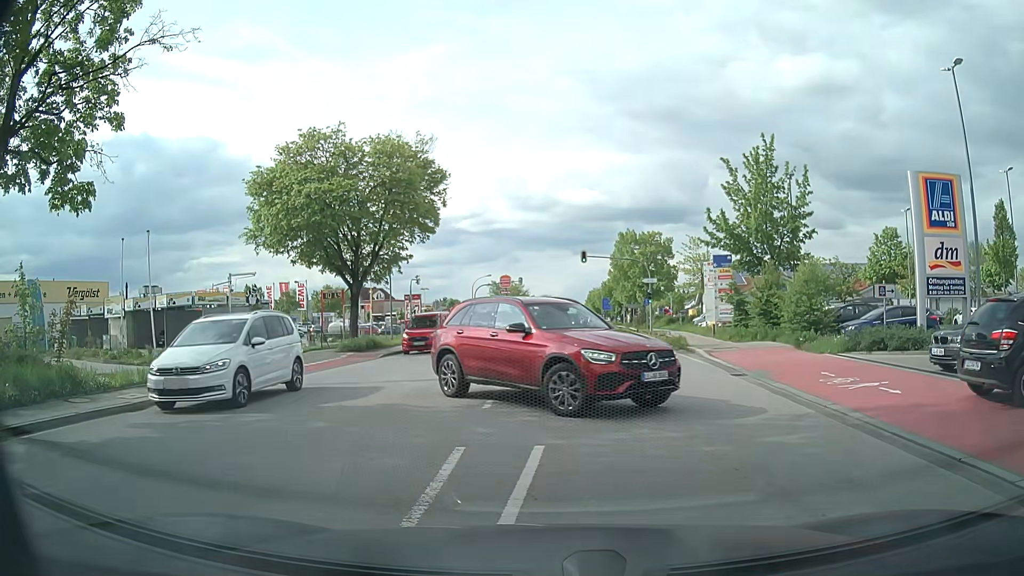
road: secondary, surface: asphalt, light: Day
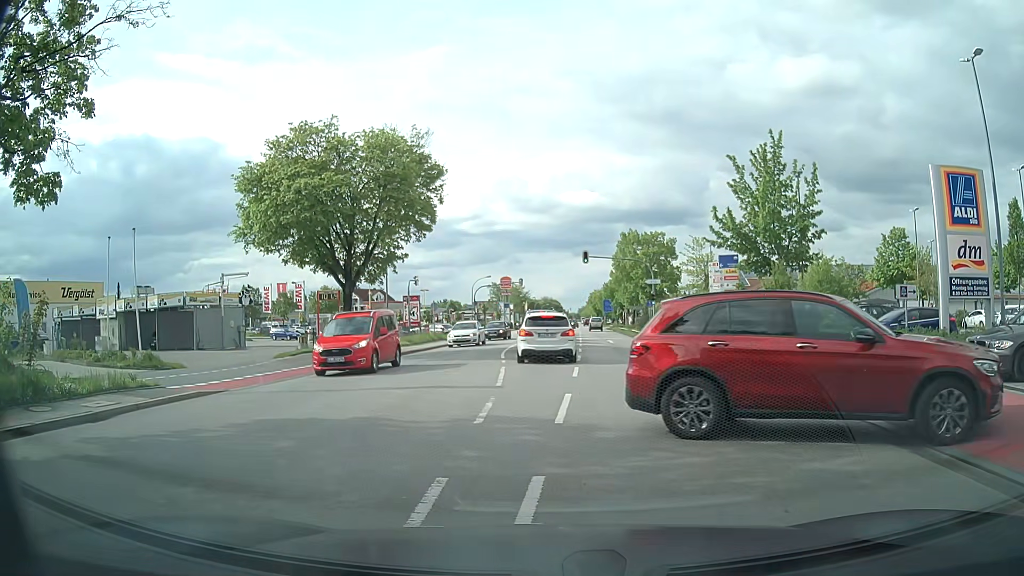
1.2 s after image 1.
(0.0, +1.3) m; +2°
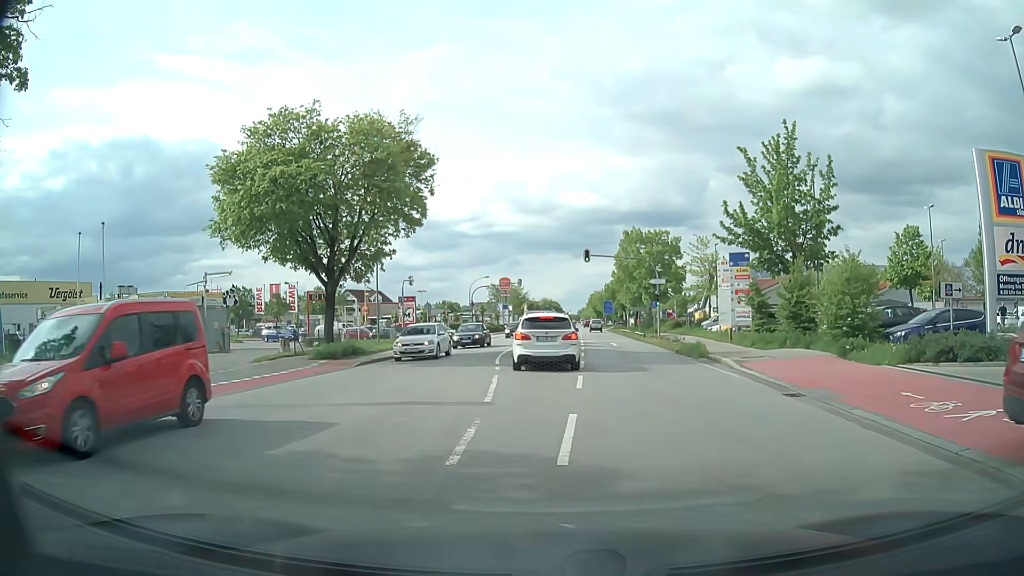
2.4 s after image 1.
(0.0, +2.6) m; -2°
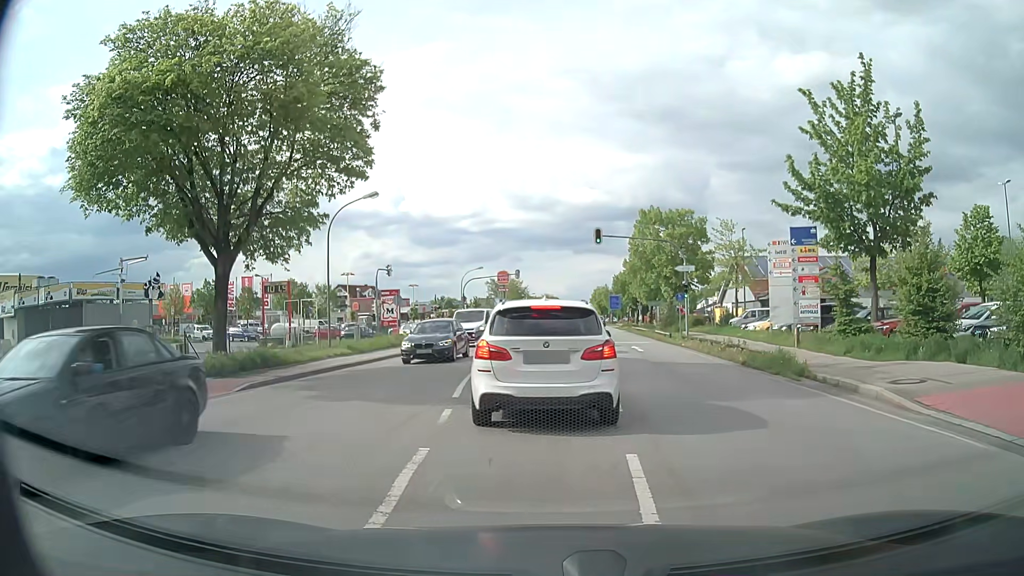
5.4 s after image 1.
(+0.3, +9.9) m; +1°
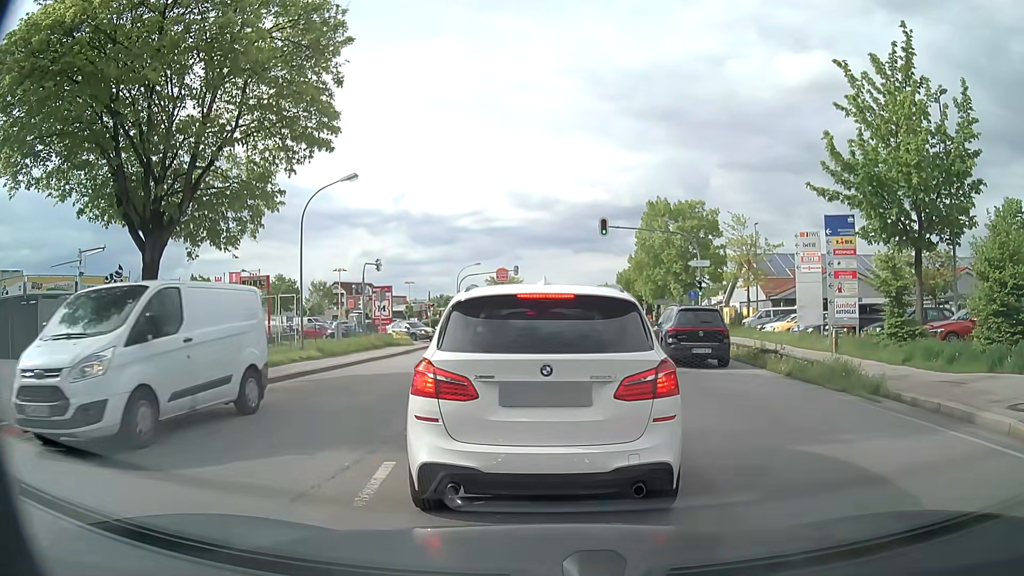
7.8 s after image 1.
(0.0, +3.6) m; +1°
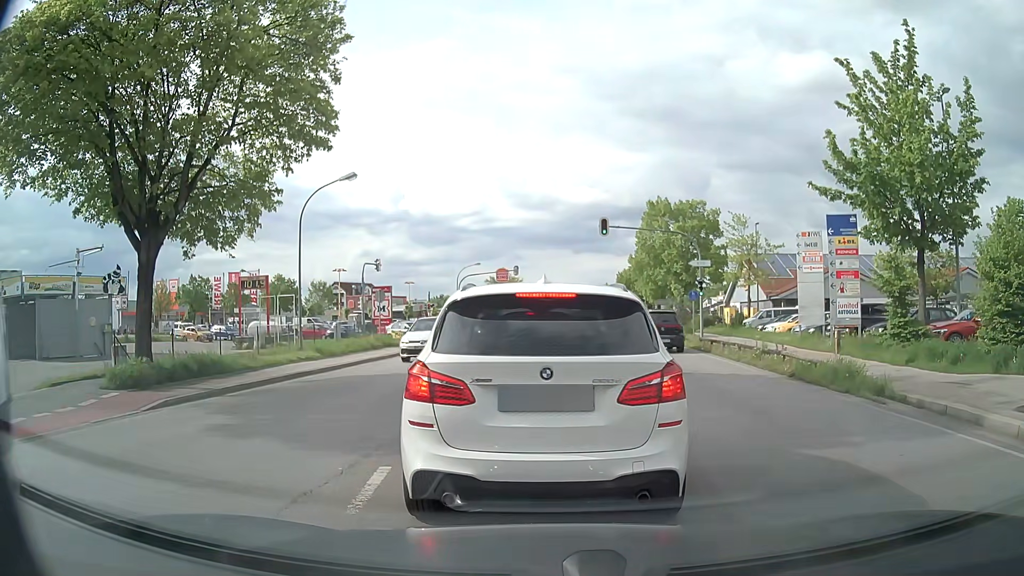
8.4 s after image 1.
(0.0, +0.2) m; 0°
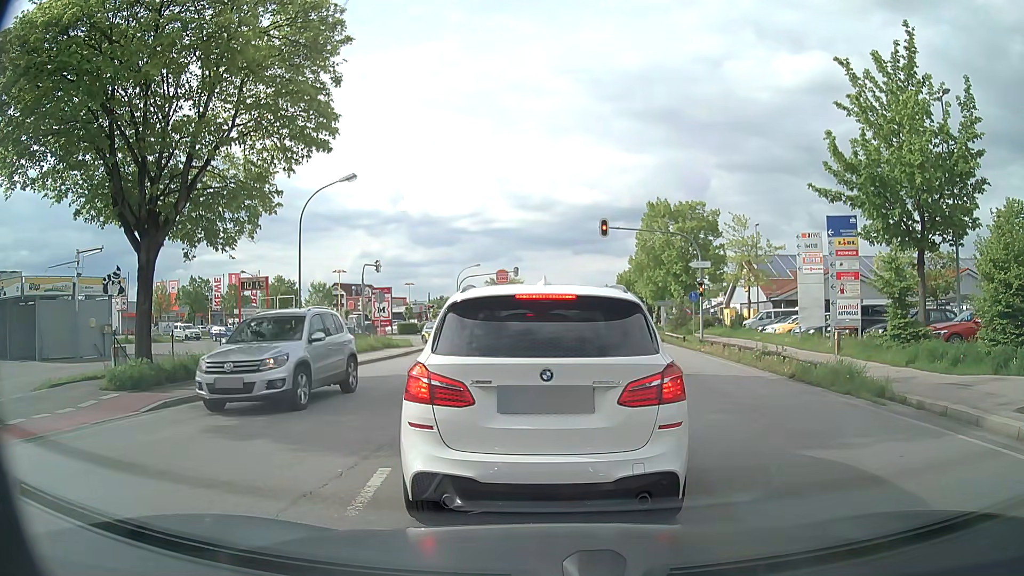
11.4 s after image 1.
(0.0, +0.1) m; 0°
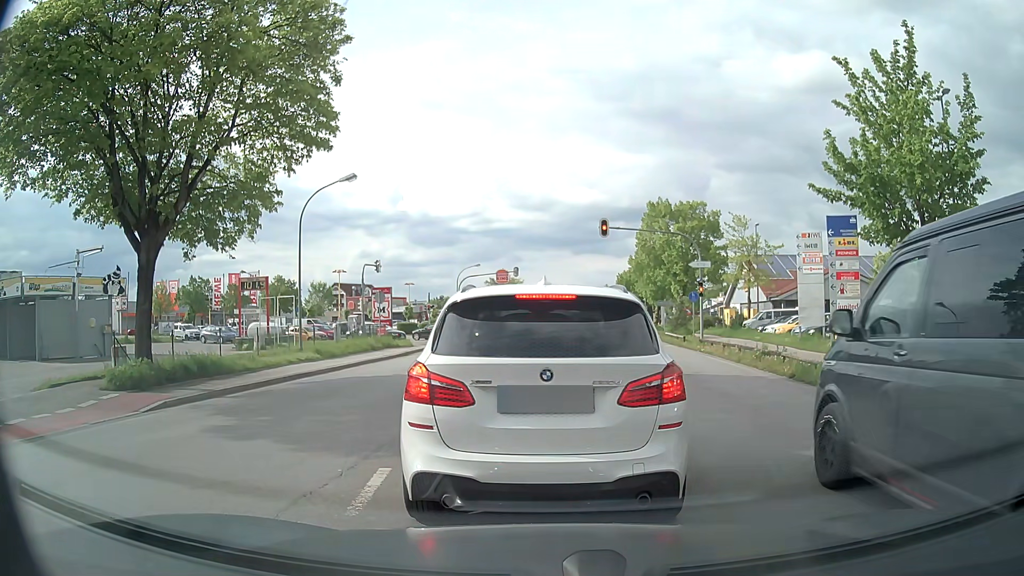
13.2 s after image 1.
(0.0, 0.0) m; 0°
